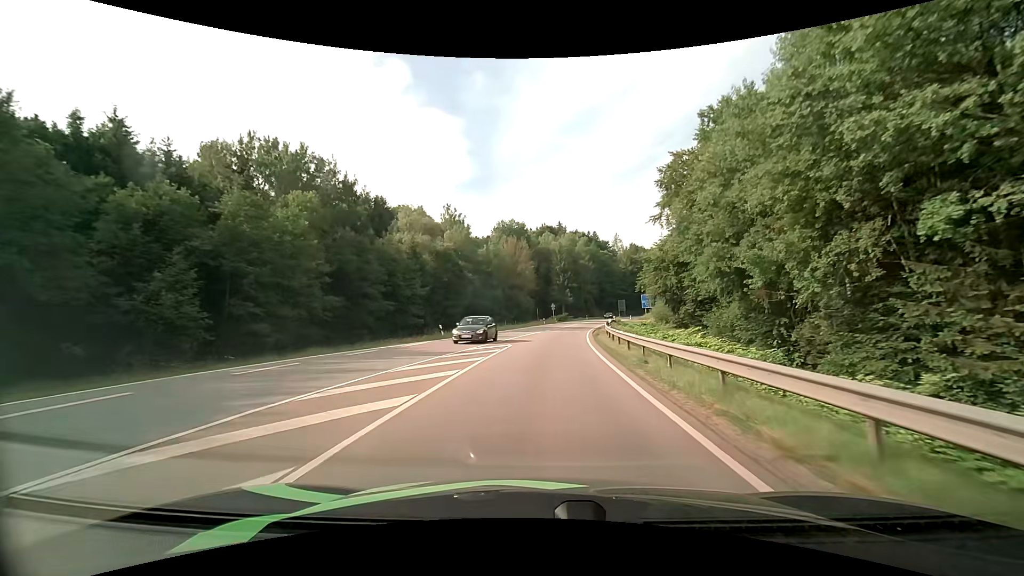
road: secondary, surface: asphalt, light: Day
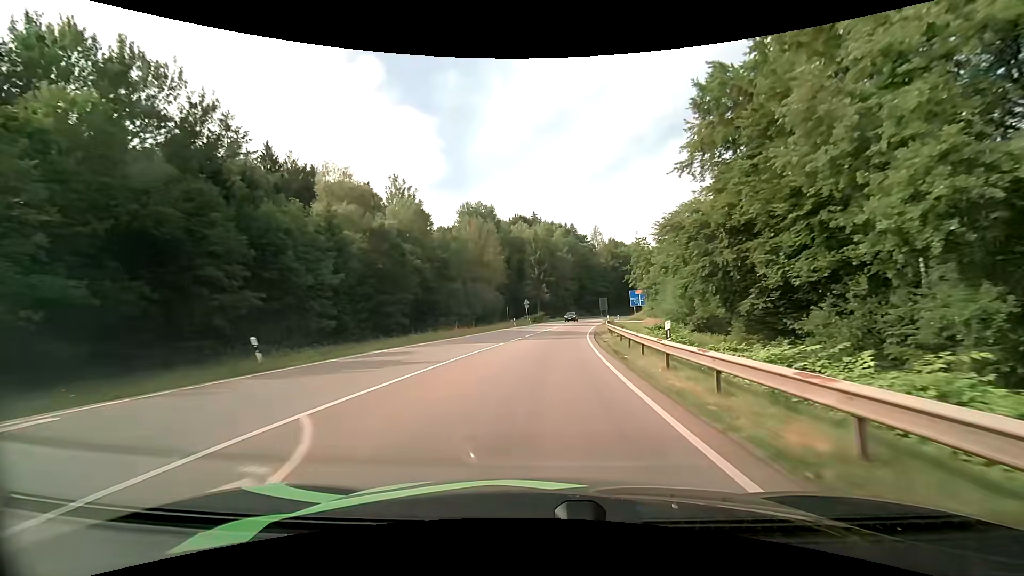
(+0.5, +20.1) m; +3°
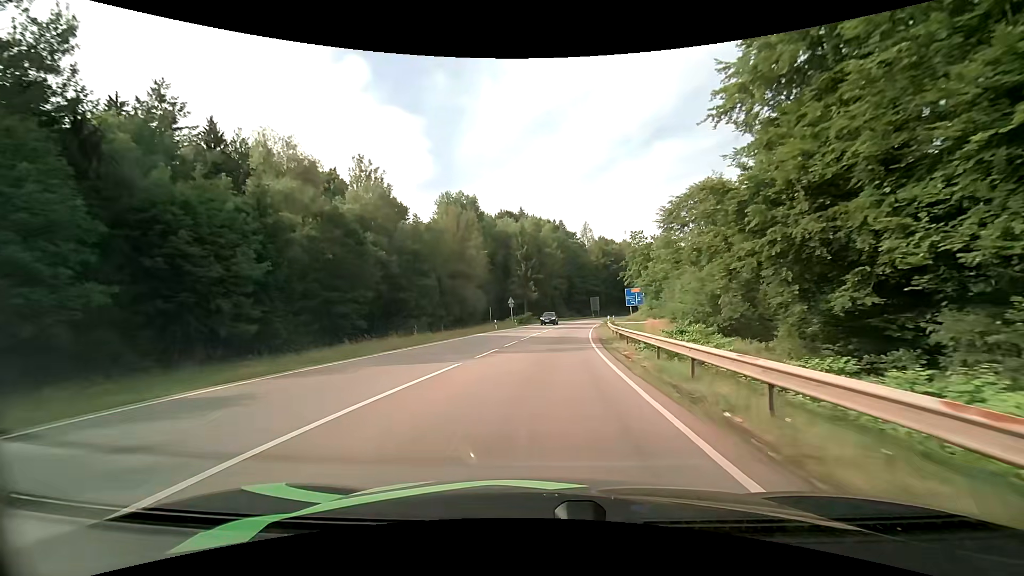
(+0.2, +10.1) m; +2°
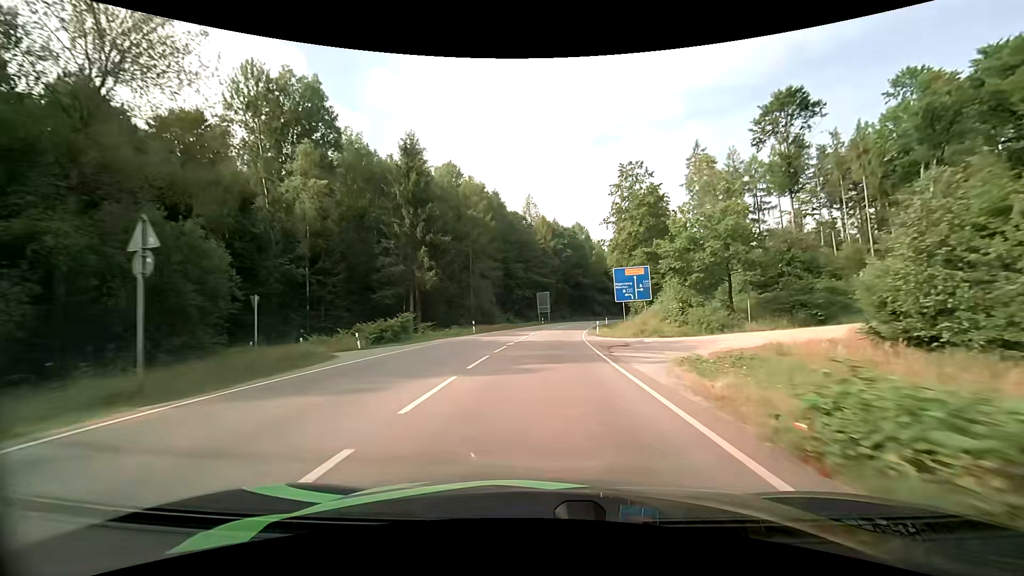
(+3.0, +51.0) m; +7°
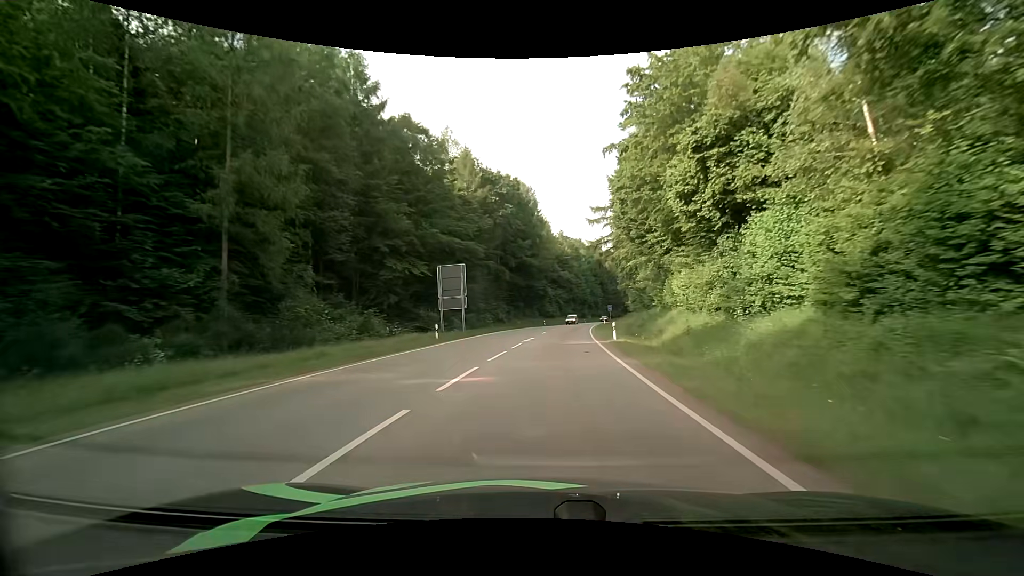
(+2.7, +51.7) m; +7°
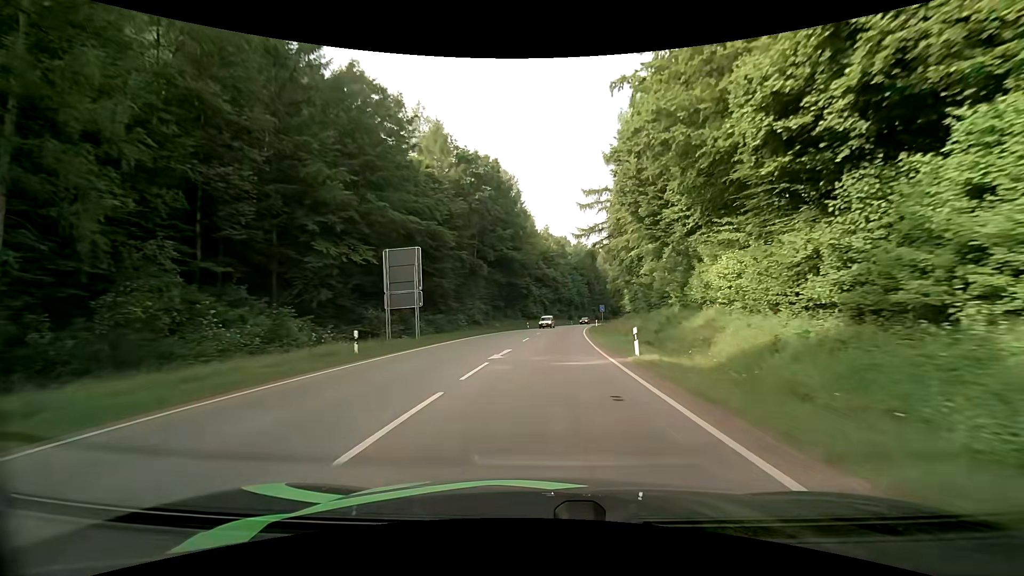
(+0.2, +10.5) m; +2°
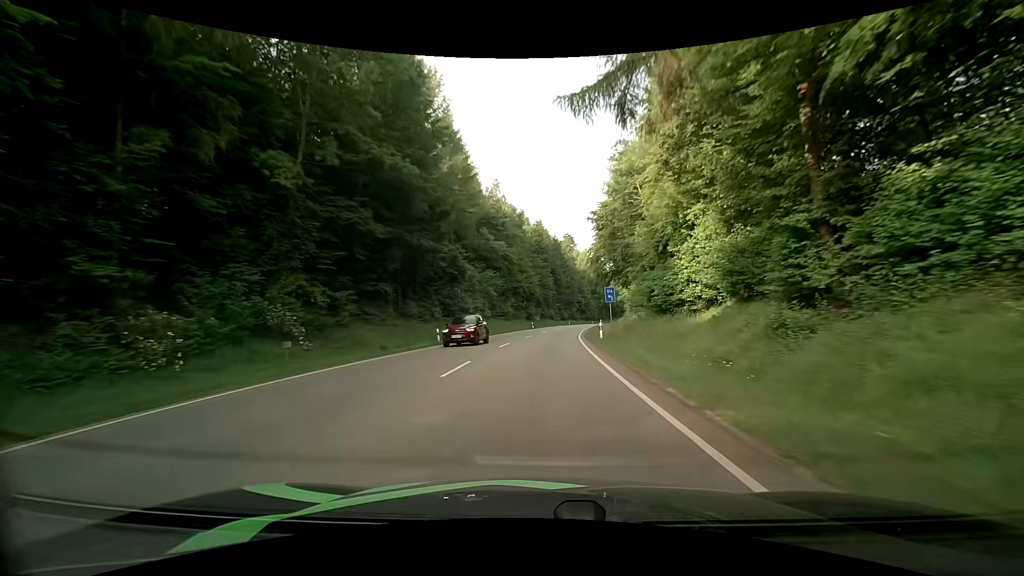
(+2.3, +42.1) m; +5°
